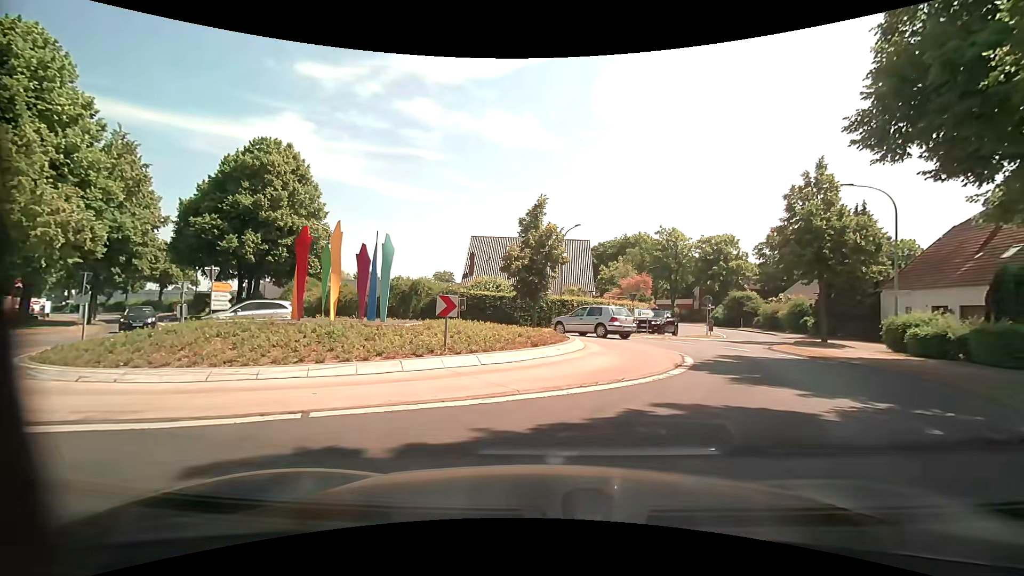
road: primary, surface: asphalt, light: Day
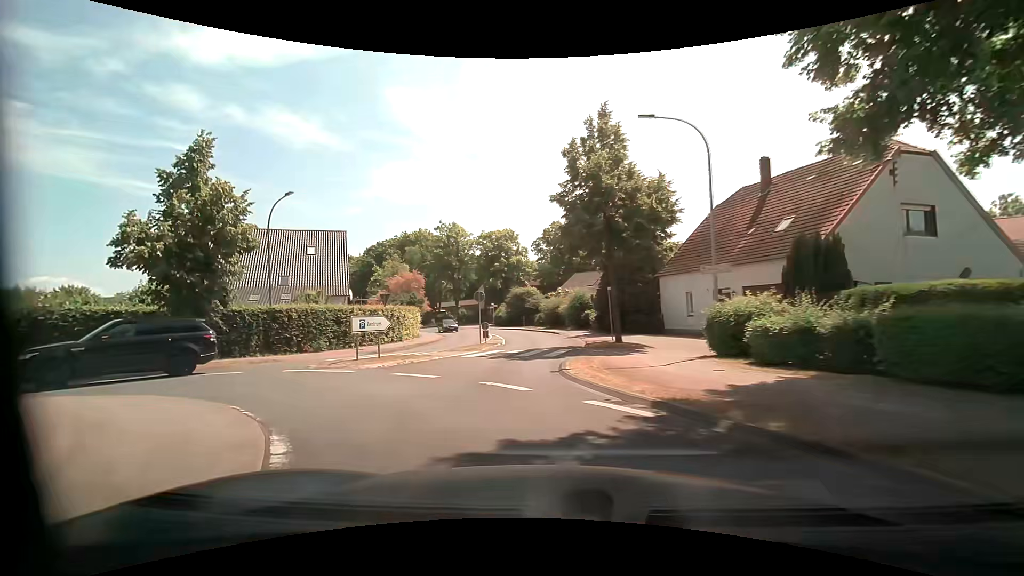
(+3.7, +11.5) m; +24°
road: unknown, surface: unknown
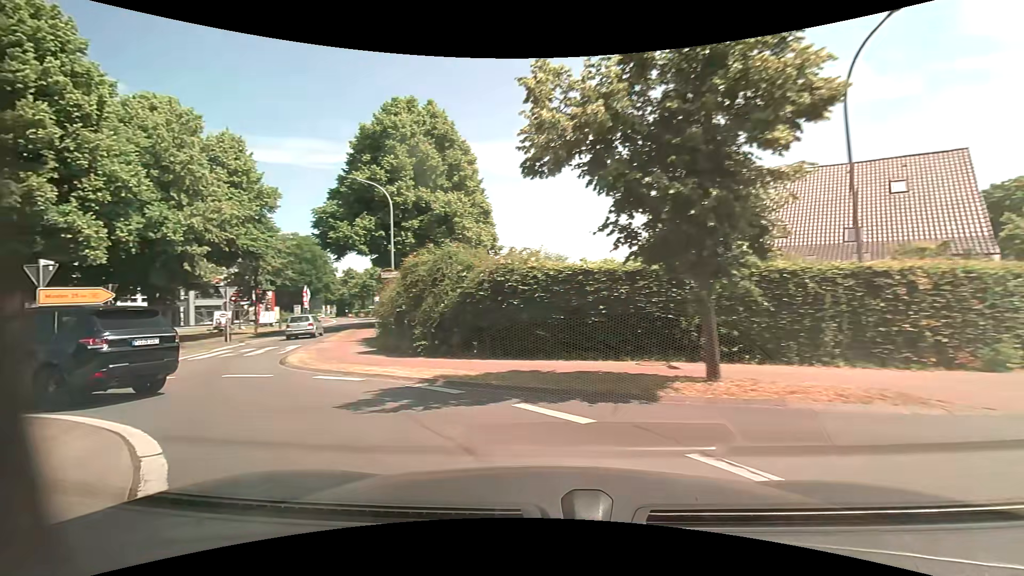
(-5.6, +11.7) m; -56°
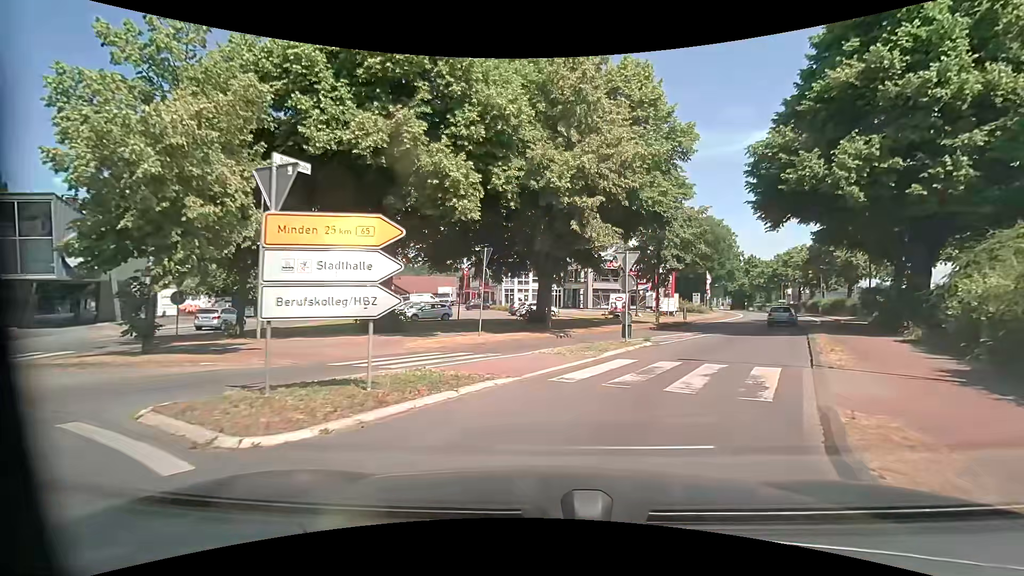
(-6.8, +12.1) m; -45°
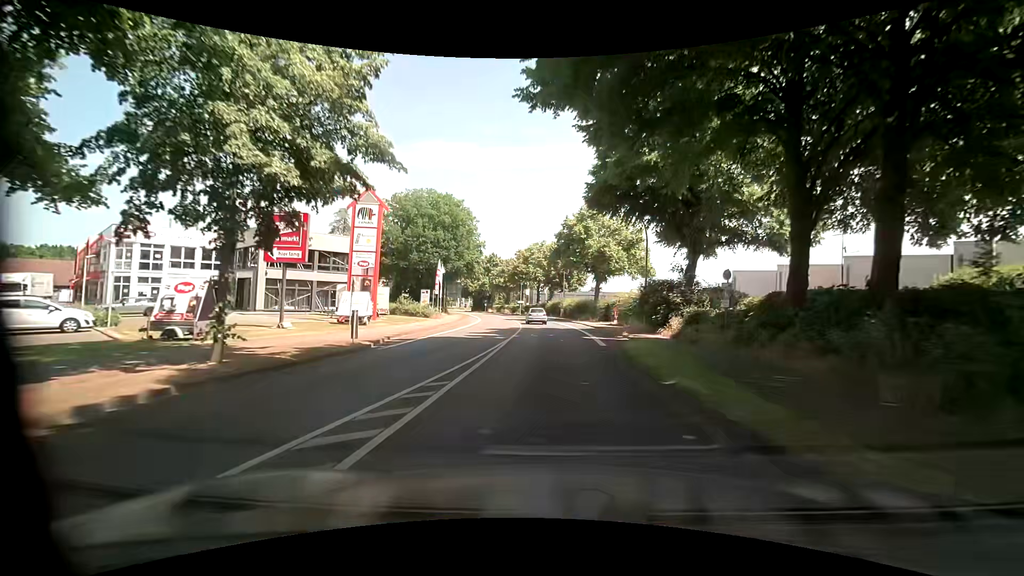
(+8.8, +24.1) m; +29°
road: primary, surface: asphalt
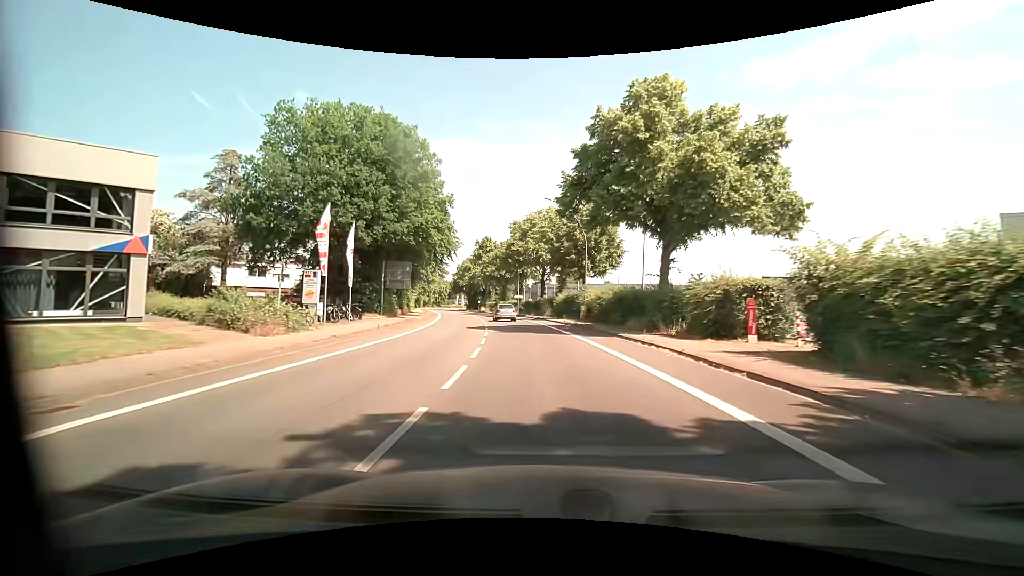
(-0.3, +30.3) m; -1°
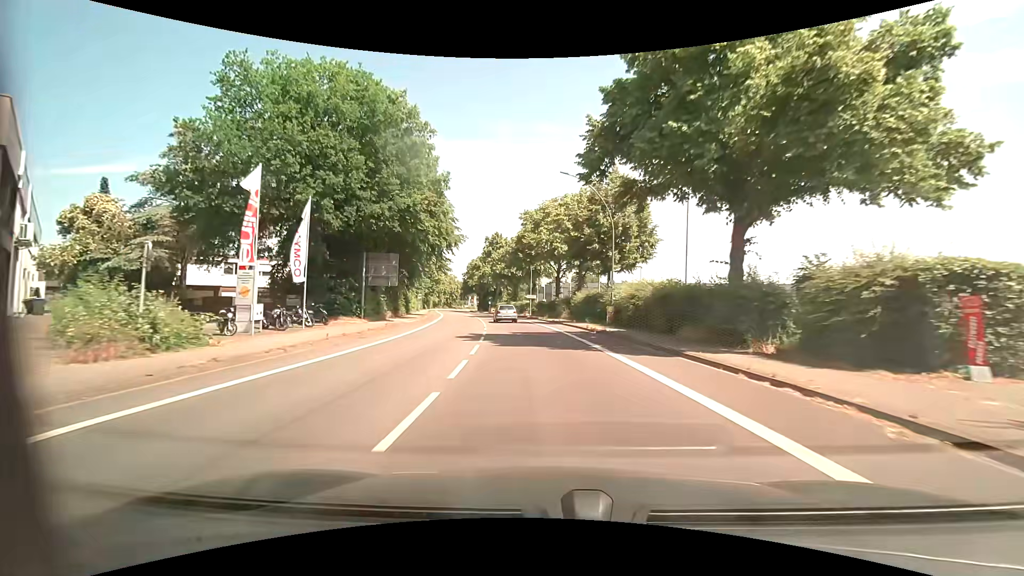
(-0.1, +7.9) m; -1°
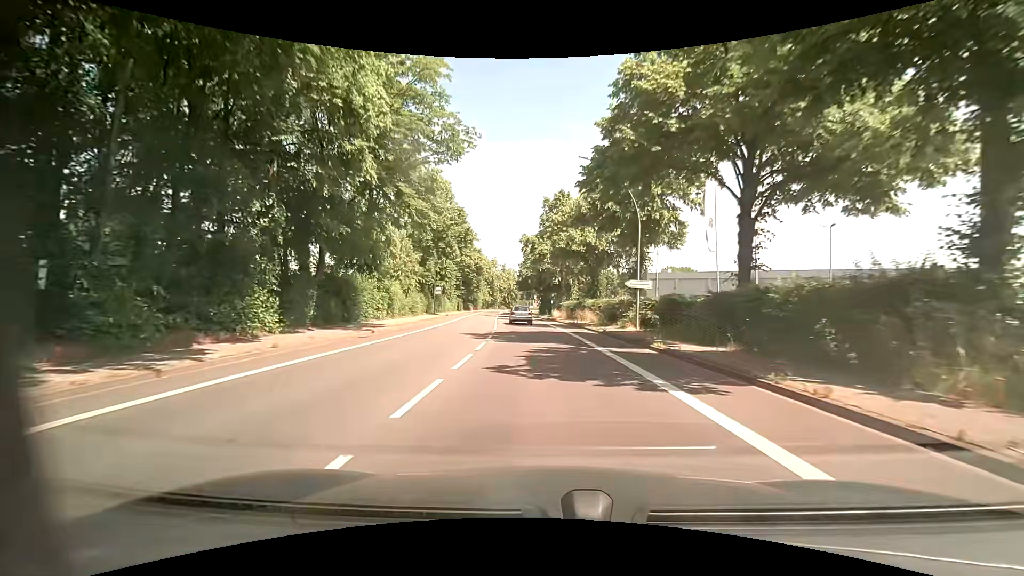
(-3.2, +39.2) m; -9°
(0, +10) (-1, +20) (-1, +30) (-2, +40) (-3, +50) (-4, +60) (-4, +70) (-5, +80) (-6, +90) (-7, +100) m
